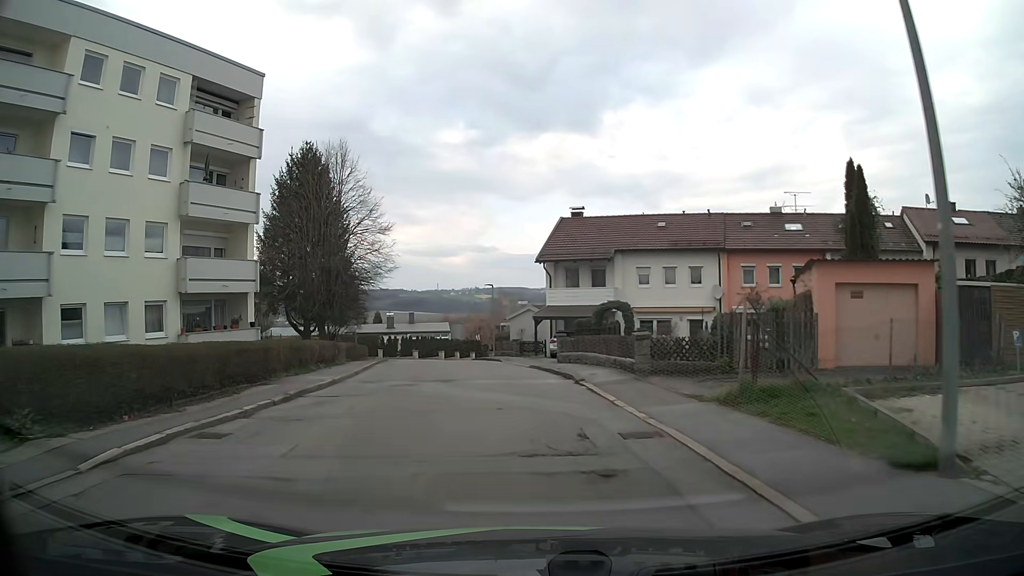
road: residential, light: Day
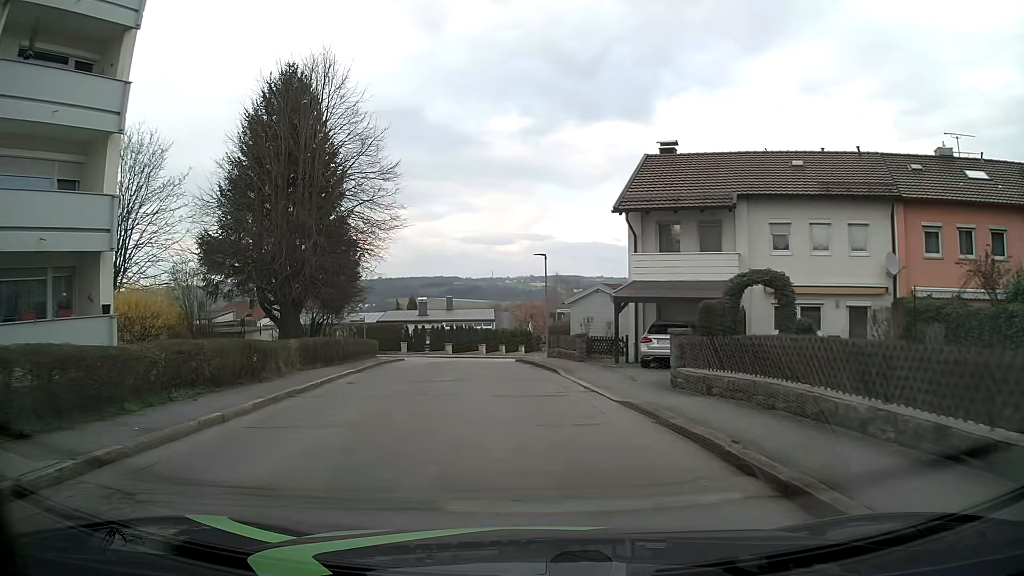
(-0.5, +13.8) m; -5°
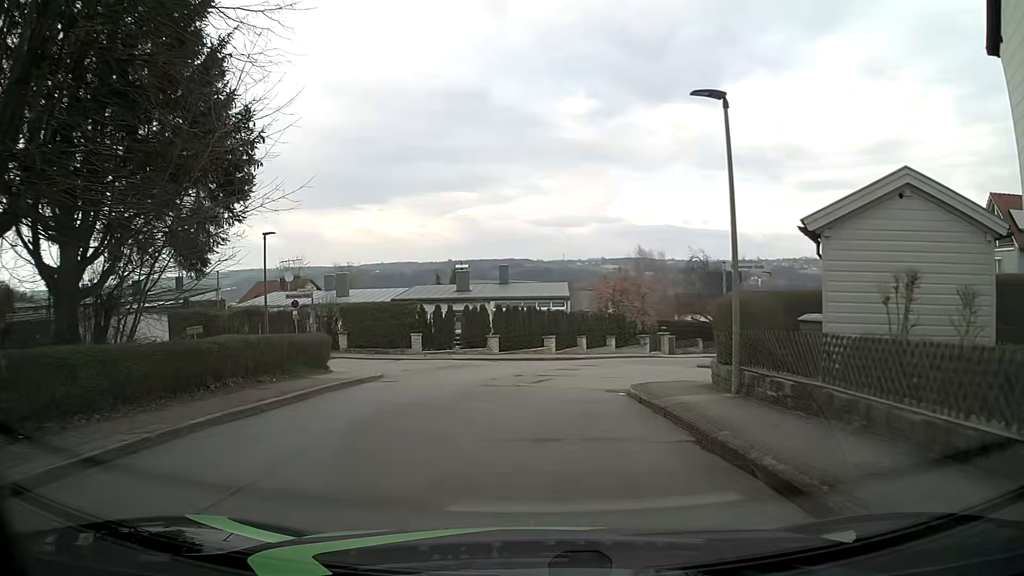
(-1.2, +21.3) m; -6°
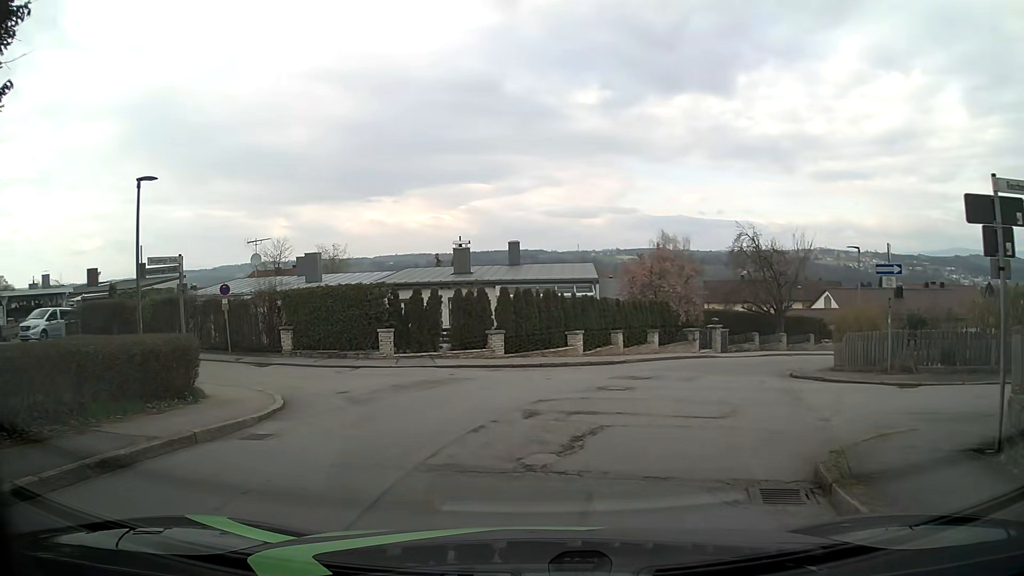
(-0.1, +9.2) m; -1°
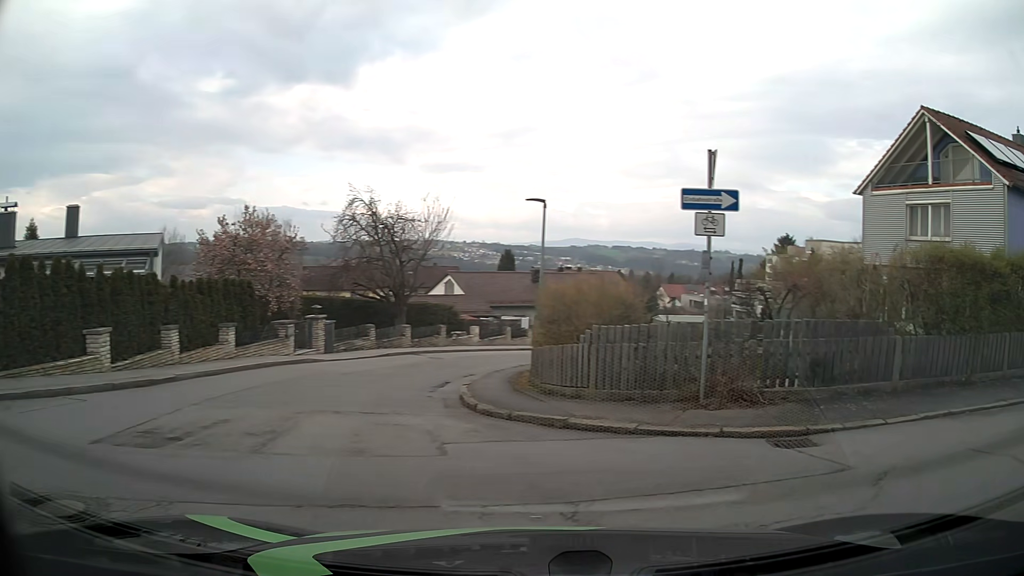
(+1.5, +9.9) m; +32°
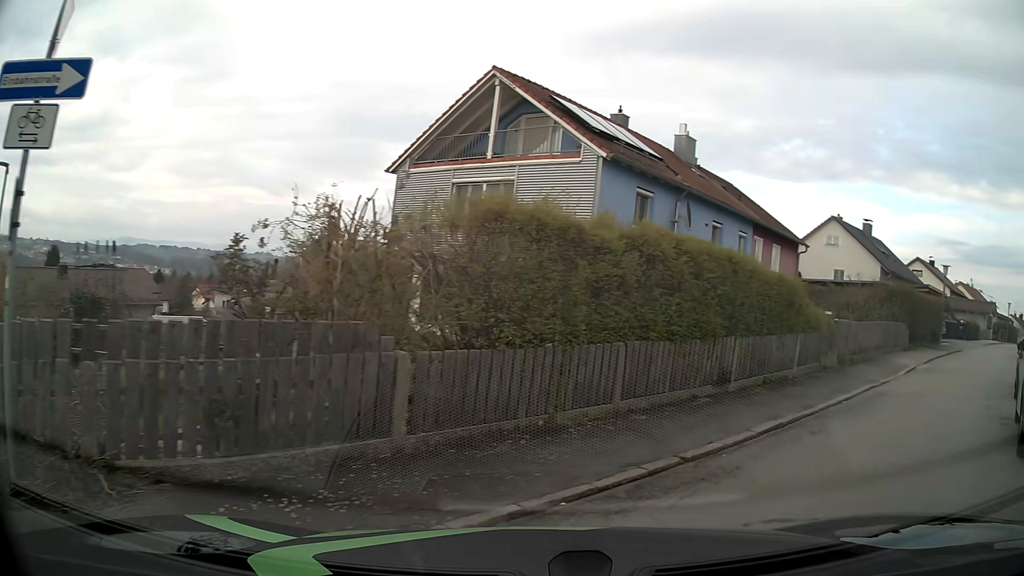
(+1.8, +4.6) m; +43°
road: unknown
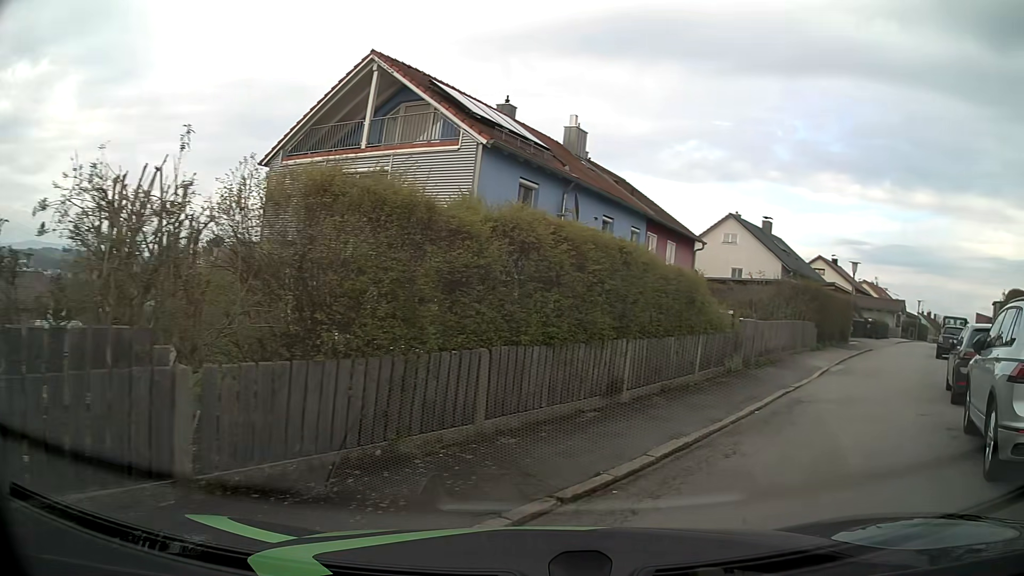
(+0.1, +1.4) m; +9°
